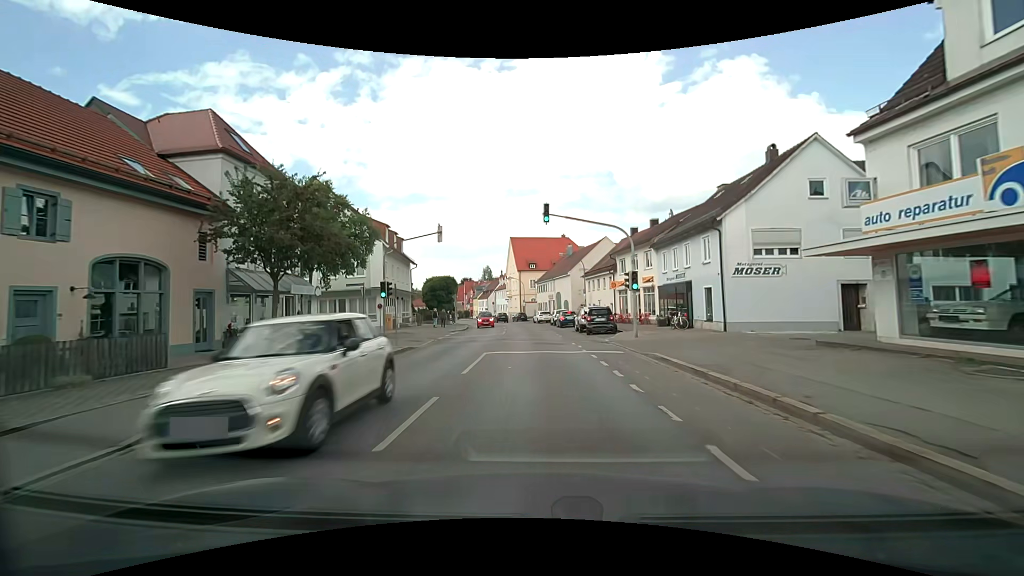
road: secondary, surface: asphalt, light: Day
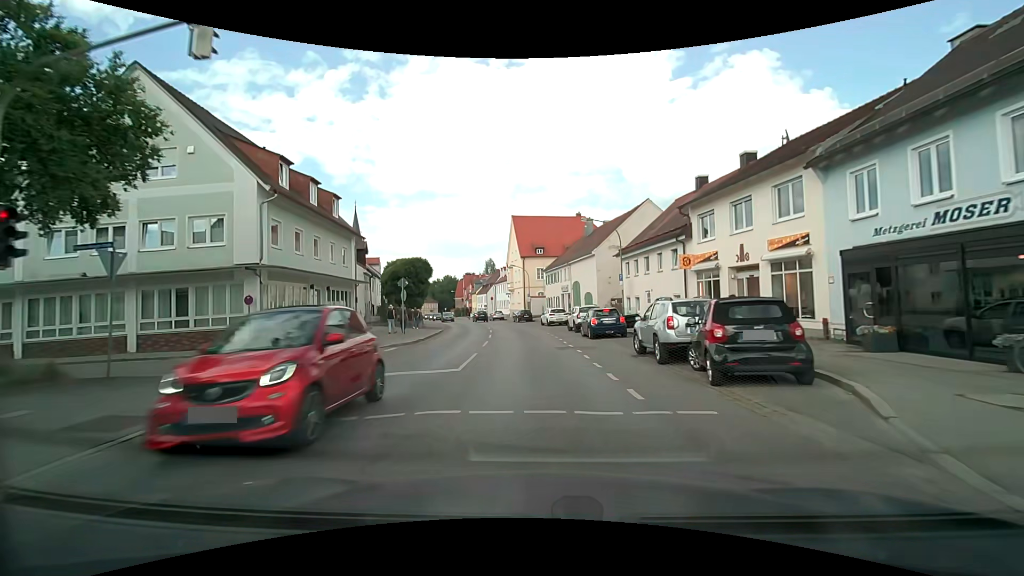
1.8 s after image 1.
(-0.1, +19.6) m; -1°
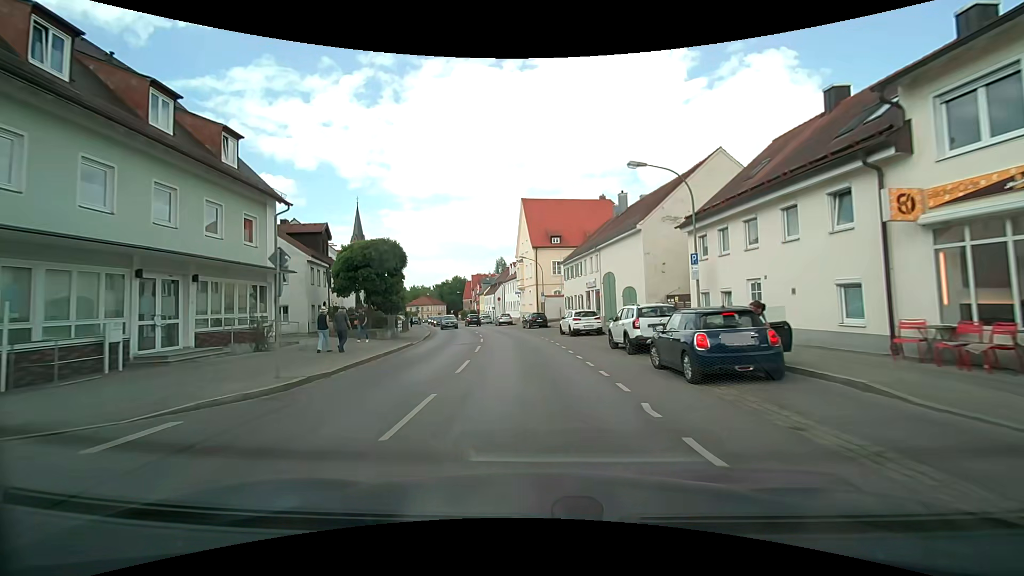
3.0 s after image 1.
(-0.2, +13.5) m; -2°
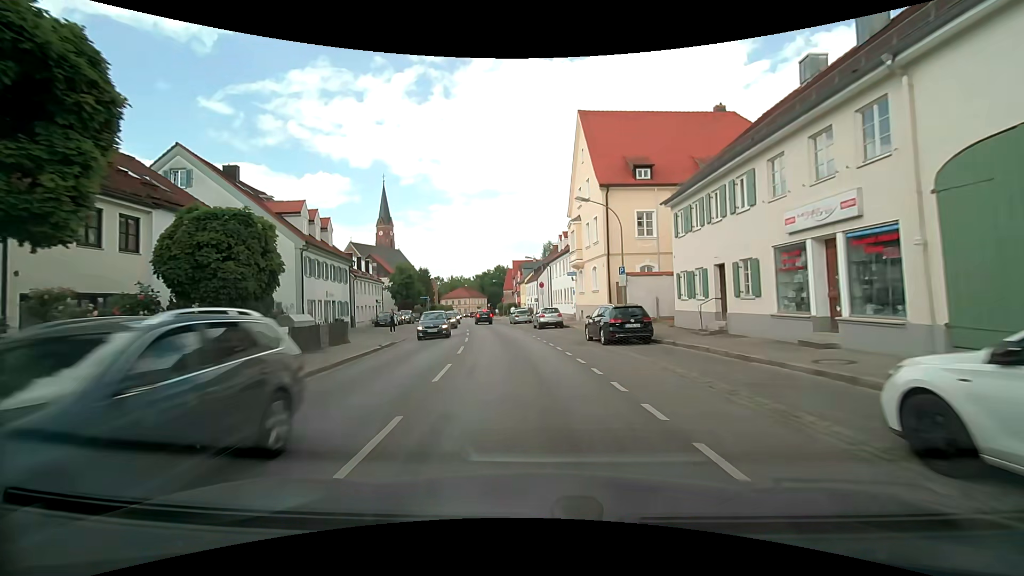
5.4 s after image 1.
(-1.1, +26.2) m; -5°
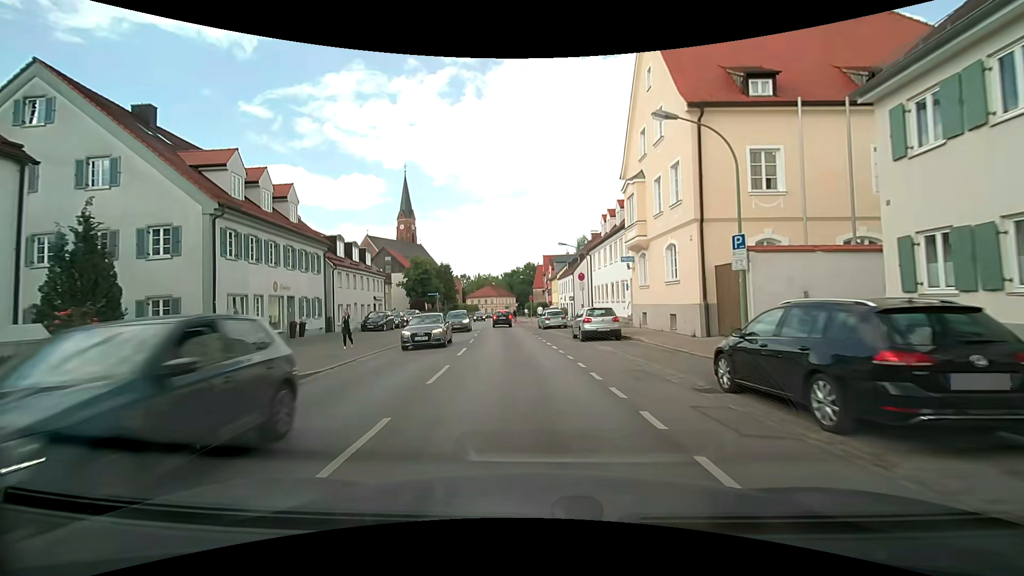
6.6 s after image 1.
(-0.4, +12.2) m; -4°
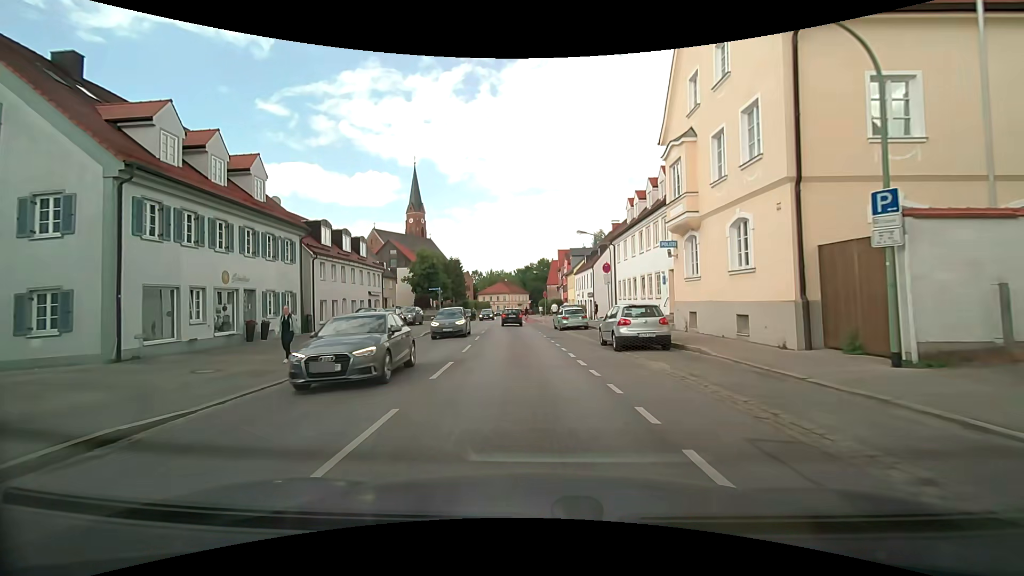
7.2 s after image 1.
(-0.1, +5.7) m; -1°
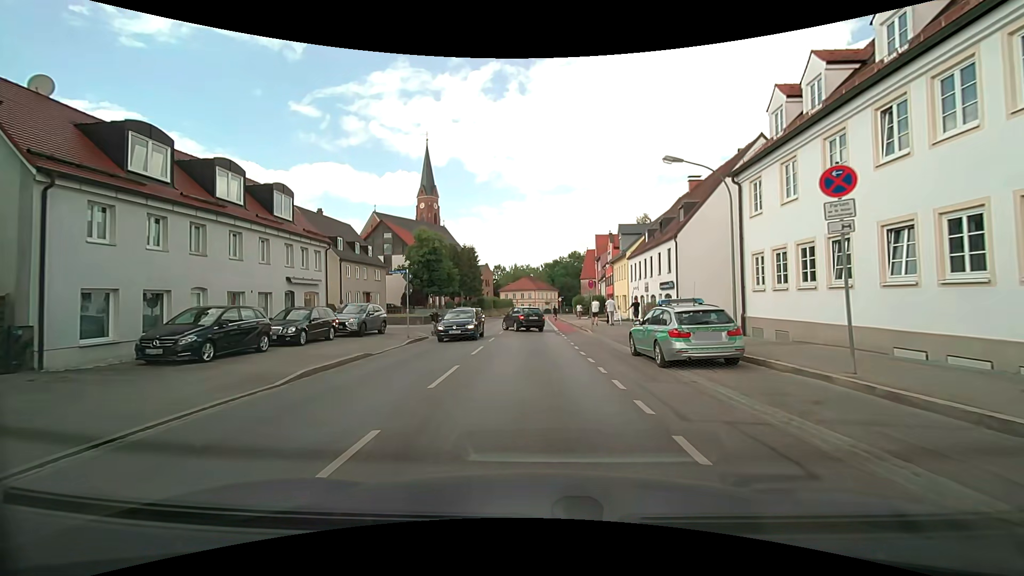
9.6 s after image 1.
(-0.9, +19.1) m; -4°
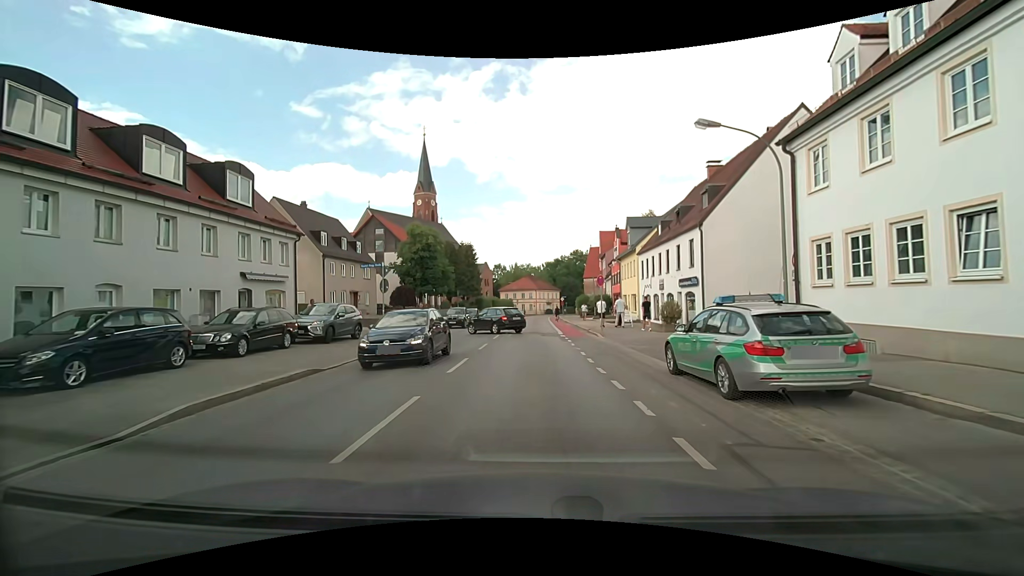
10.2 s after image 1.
(0.0, +4.0) m; 0°
(0, +10) (0, +20) (0, +30) (0, +40) (0, +50) (0, +60) (0, +70) (0, +80) (+1, +90) (+2, +100) m
